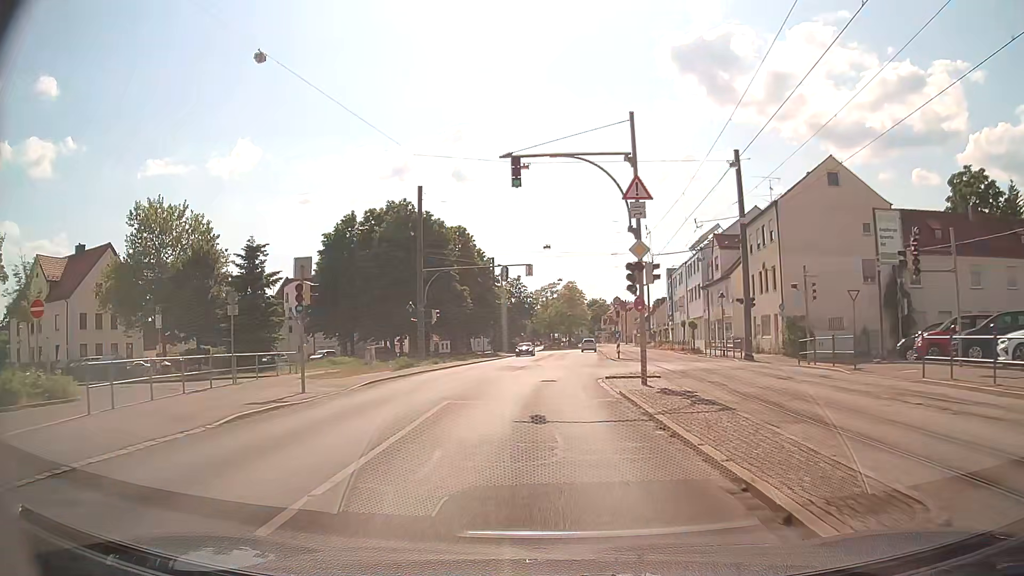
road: tertiary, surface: asphalt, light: Day
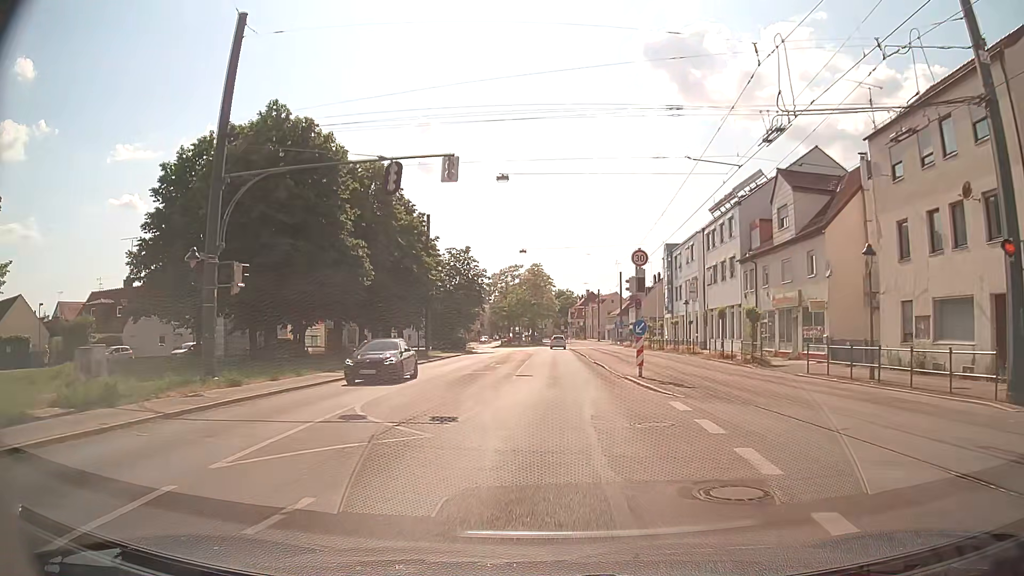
(+0.4, +25.2) m; +3°
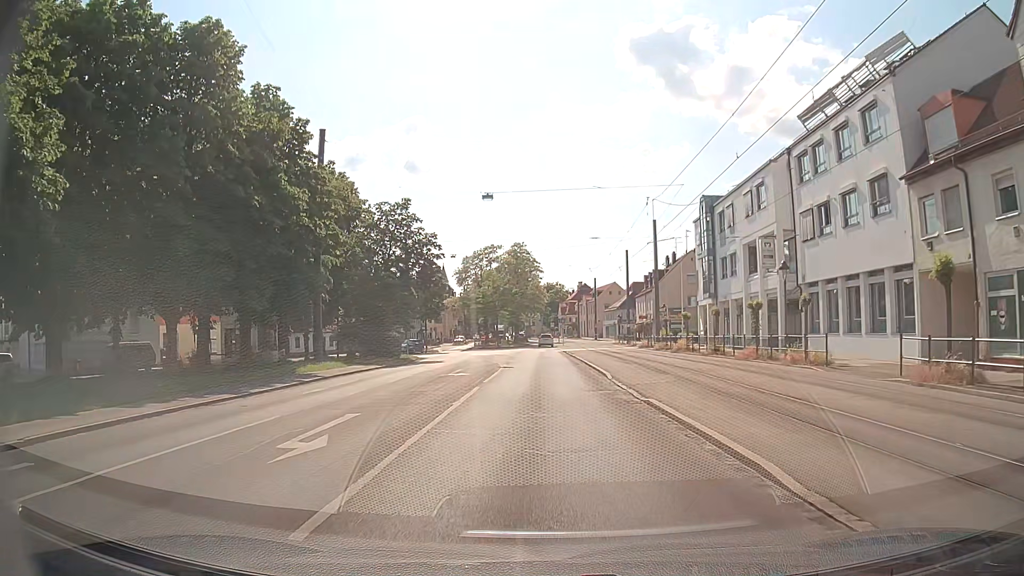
(+0.4, +24.8) m; +1°
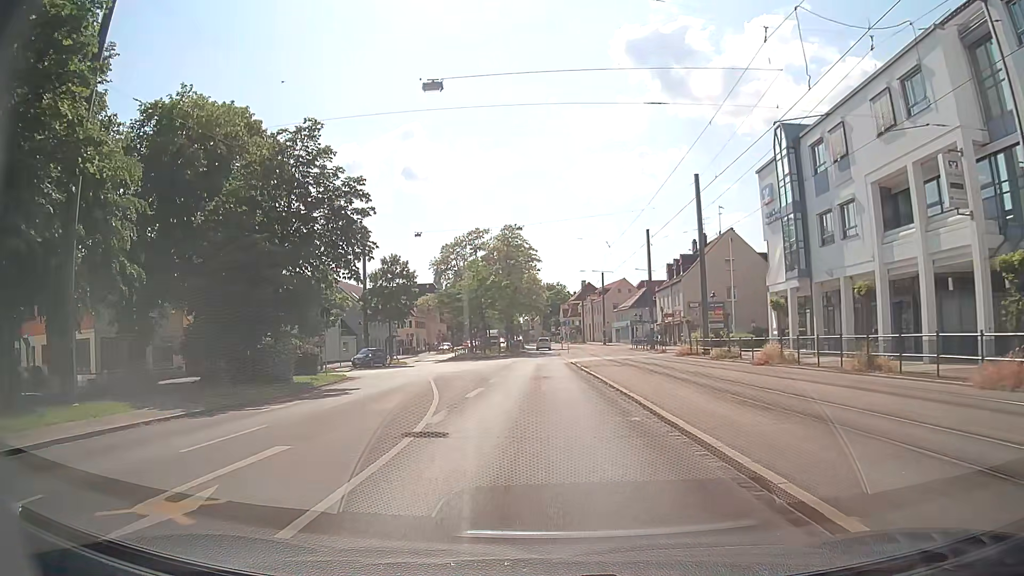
(-0.1, +19.1) m; 0°
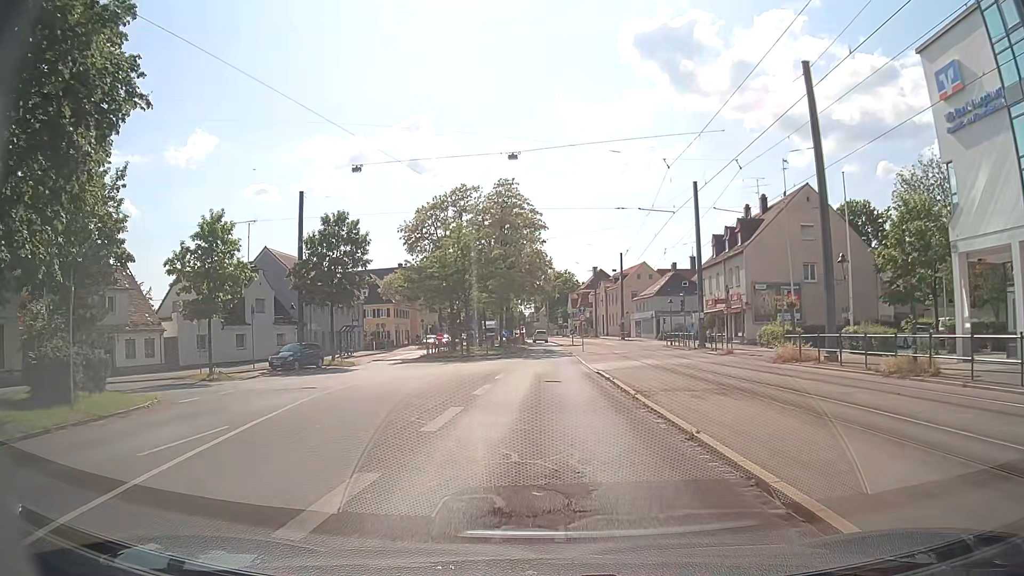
(-0.2, +19.1) m; -1°
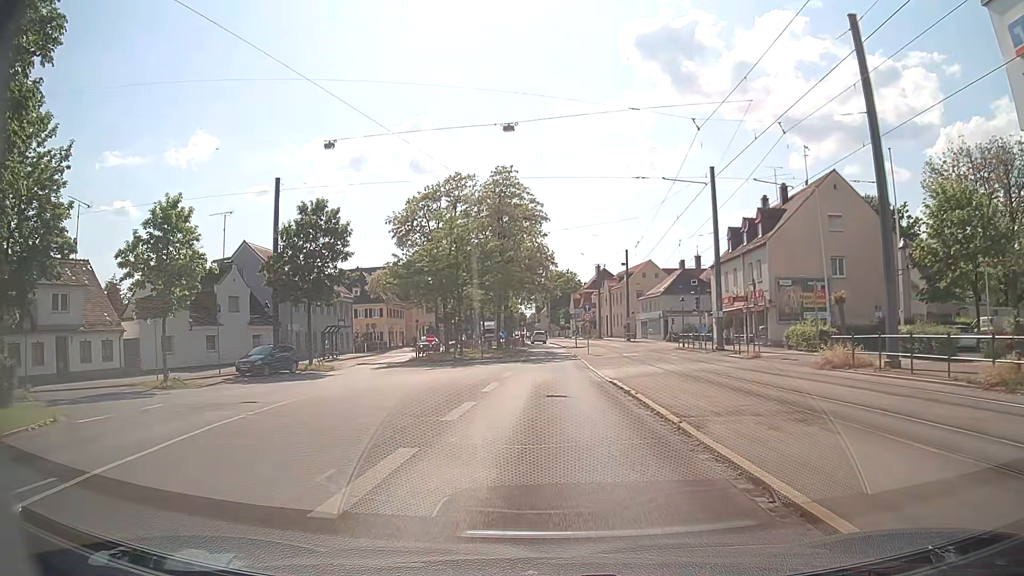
(0.0, +4.8) m; 0°
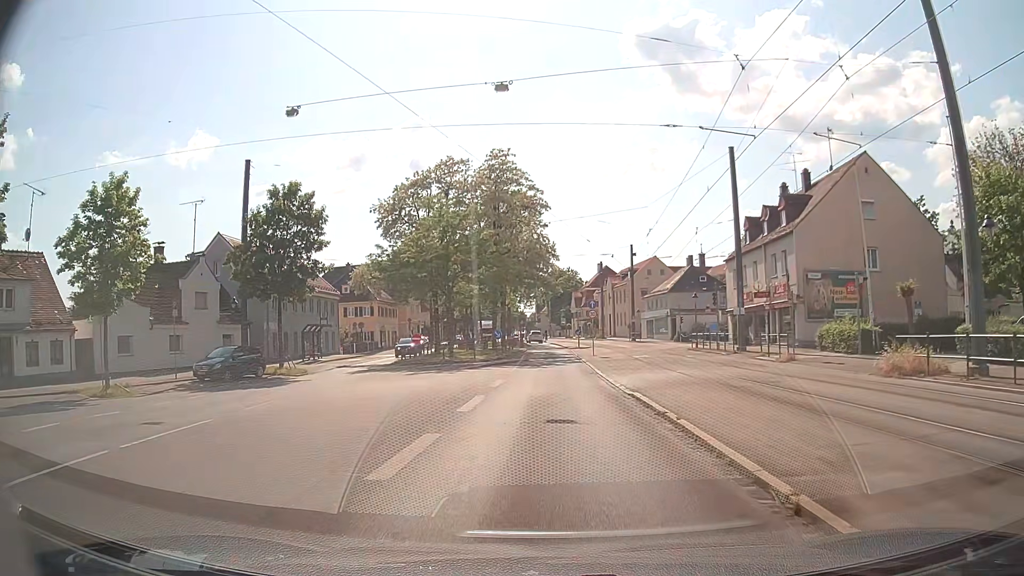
(0.0, +4.8) m; -1°
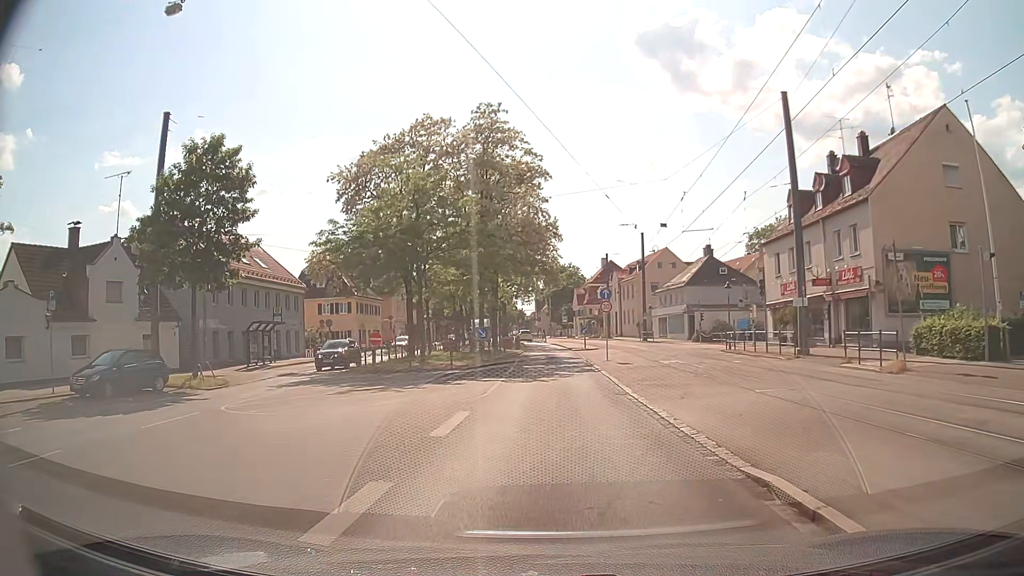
(+0.1, +9.5) m; 0°
(0, +10) (0, +20) (0, +30) (0, +40) (0, +50) (0, +60) (0, +70) (-1, +80) (-2, +90) (-4, +100) m
